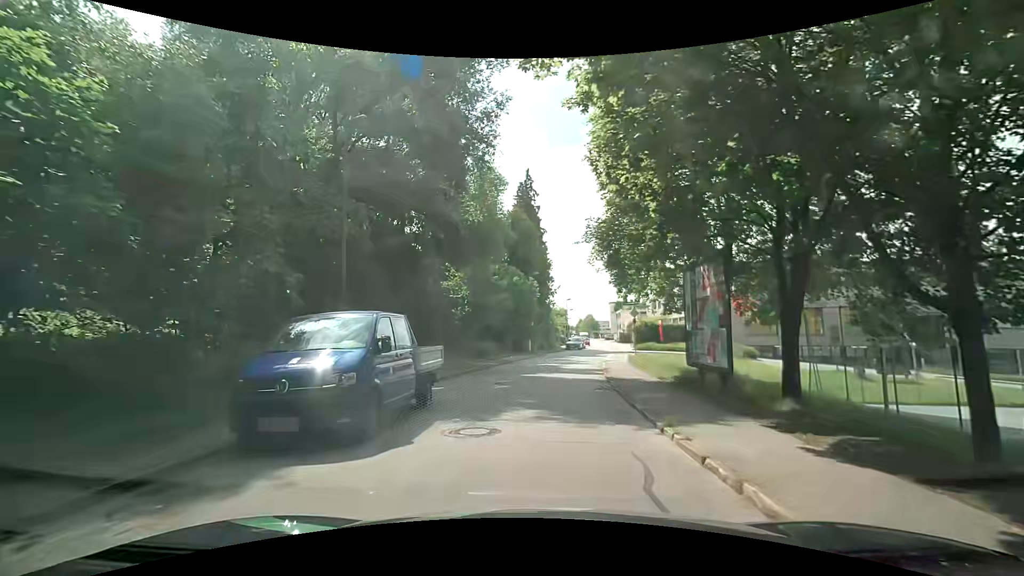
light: Day
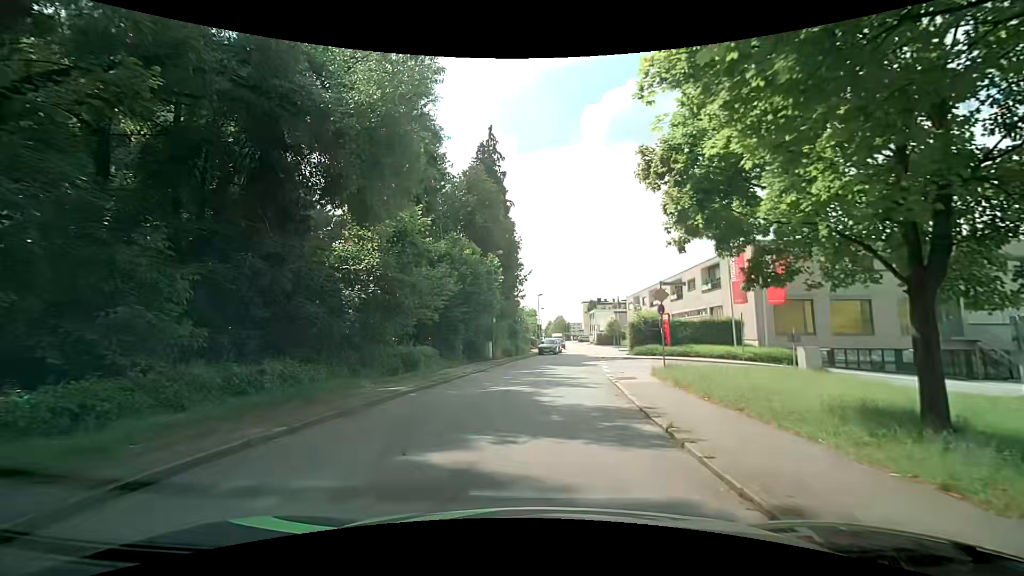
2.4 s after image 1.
(+0.4, +13.4) m; +4°
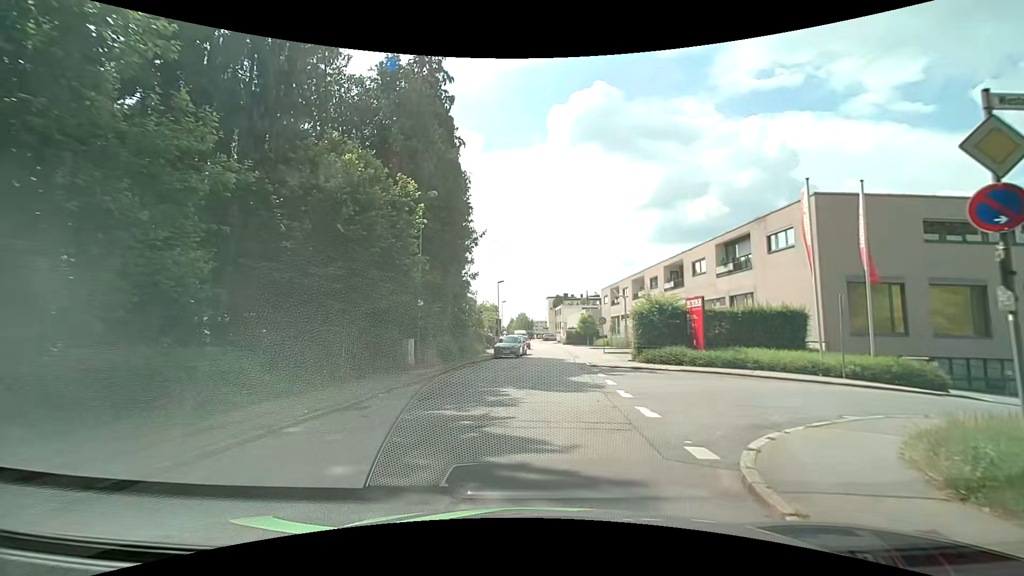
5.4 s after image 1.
(+0.3, +14.4) m; +2°
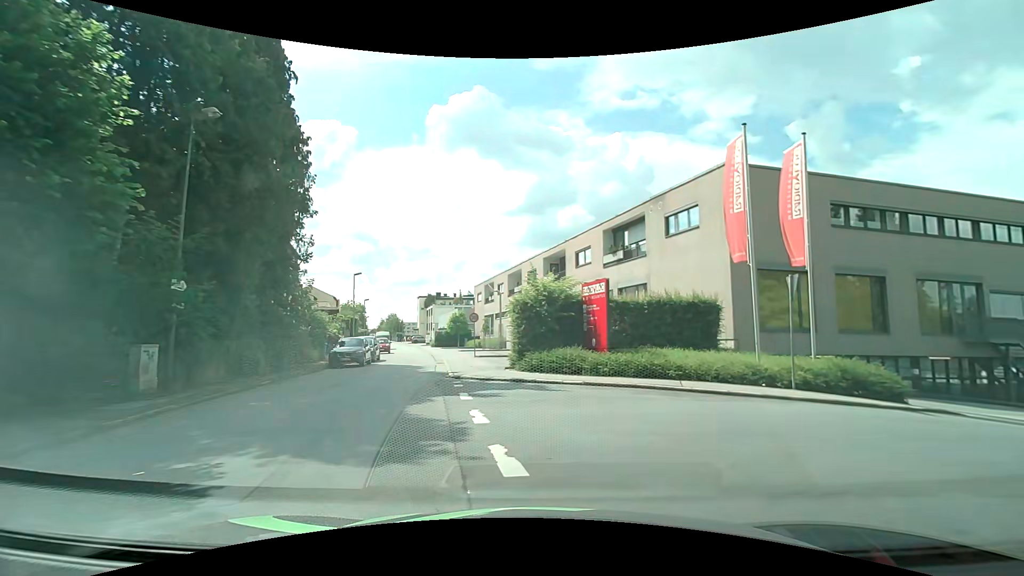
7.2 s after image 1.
(+0.9, +7.2) m; +14°
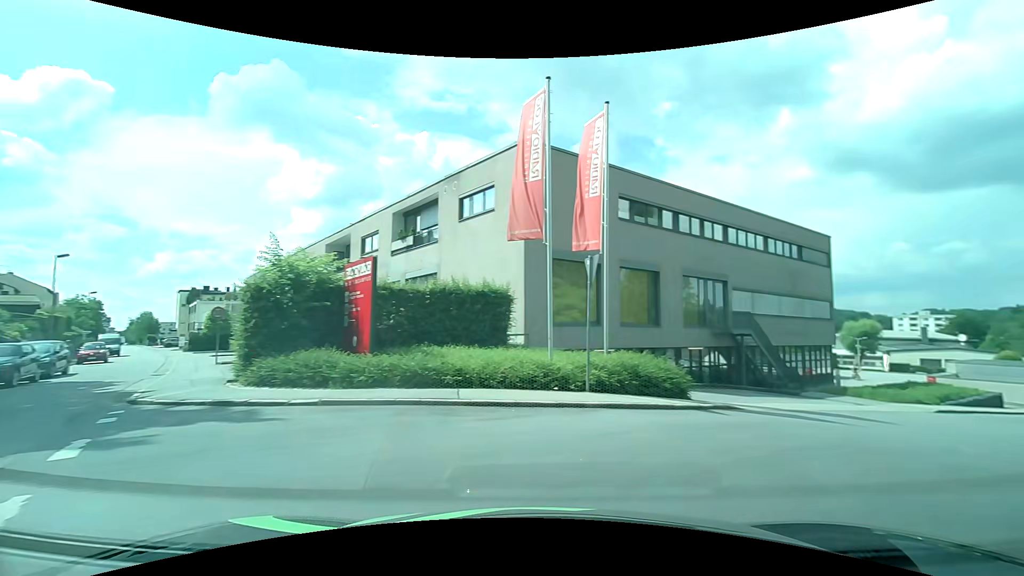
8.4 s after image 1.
(+0.8, +3.9) m; +23°
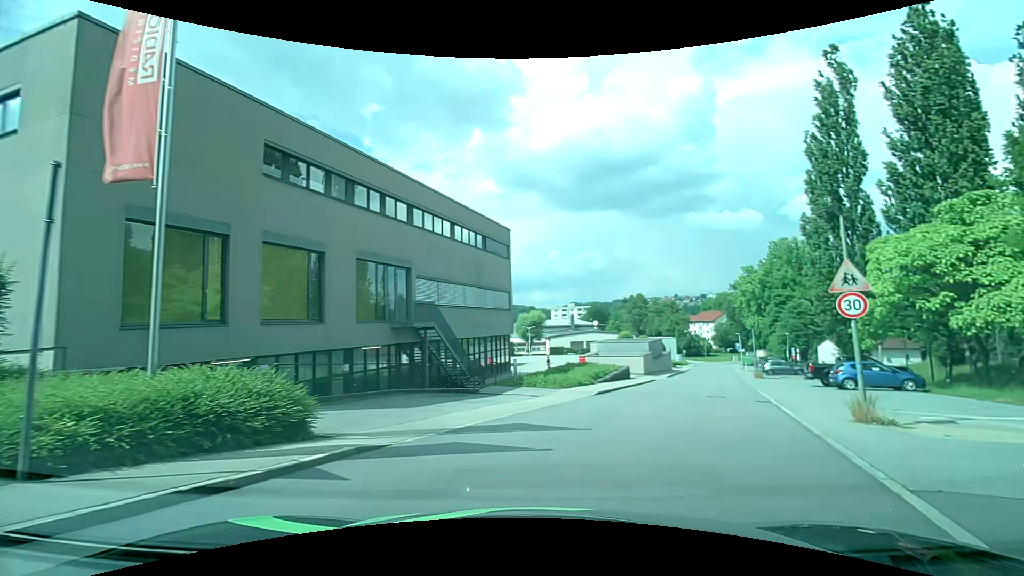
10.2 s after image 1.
(+1.9, +5.3) m; +35°
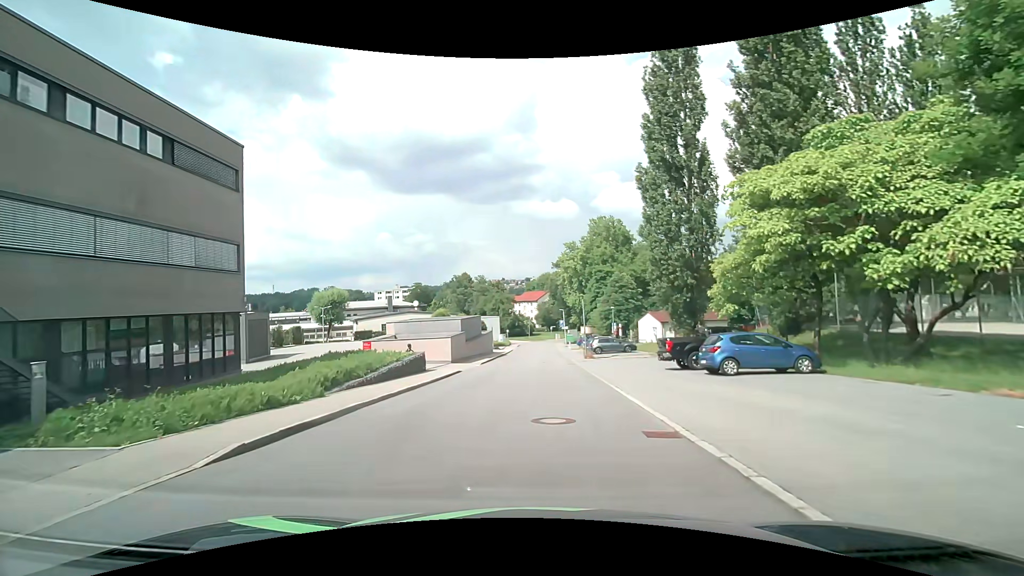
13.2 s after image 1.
(+3.4, +12.6) m; +19°
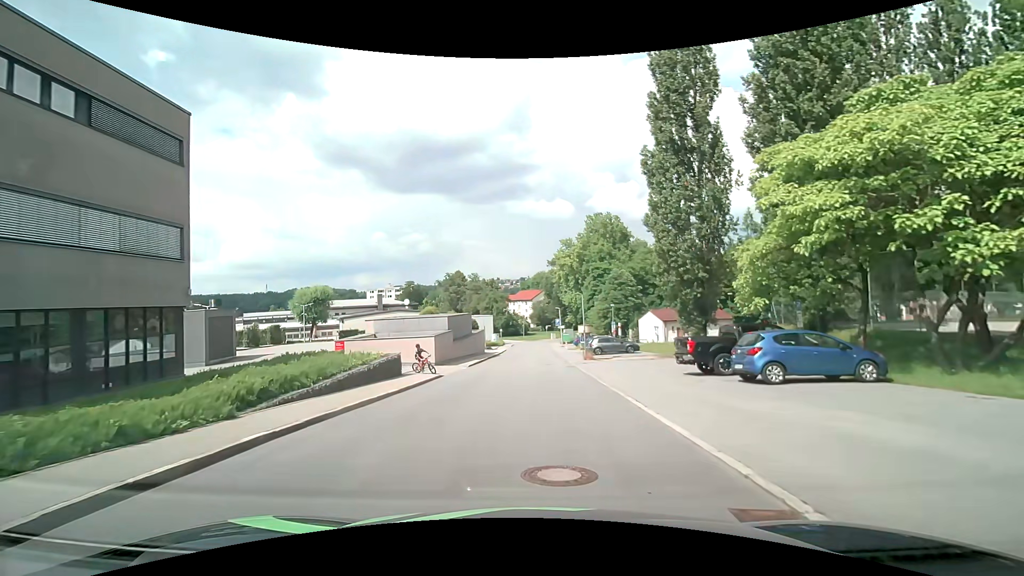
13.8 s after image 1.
(0.0, +3.6) m; +1°
(0, +10) (0, +20) (+1, +30) (+1, +40) (+1, +50) (+1, +60) (+1, +70) (+1, +80) (-1, +90) (-5, +99) m
